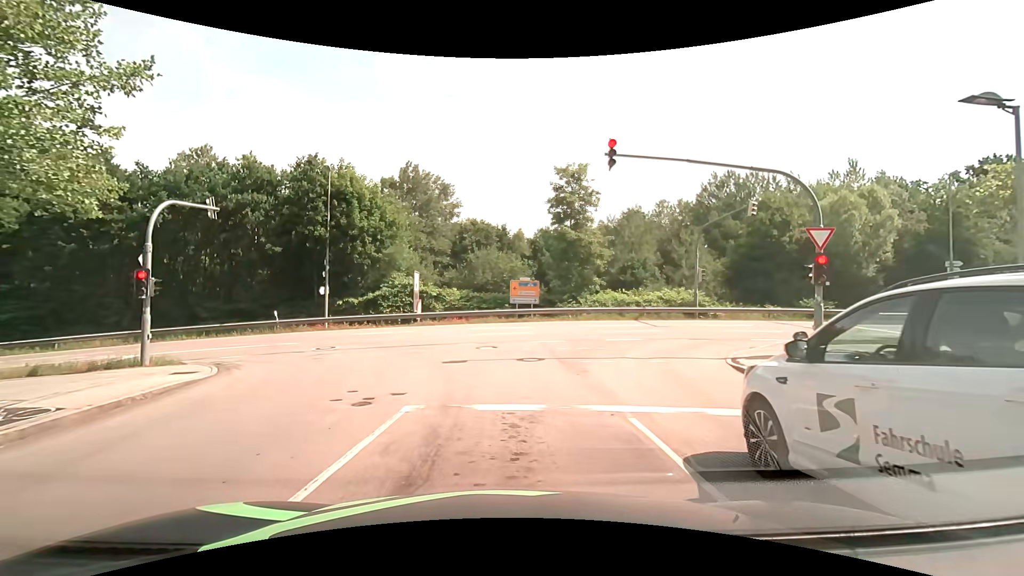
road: residential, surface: asphalt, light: Day
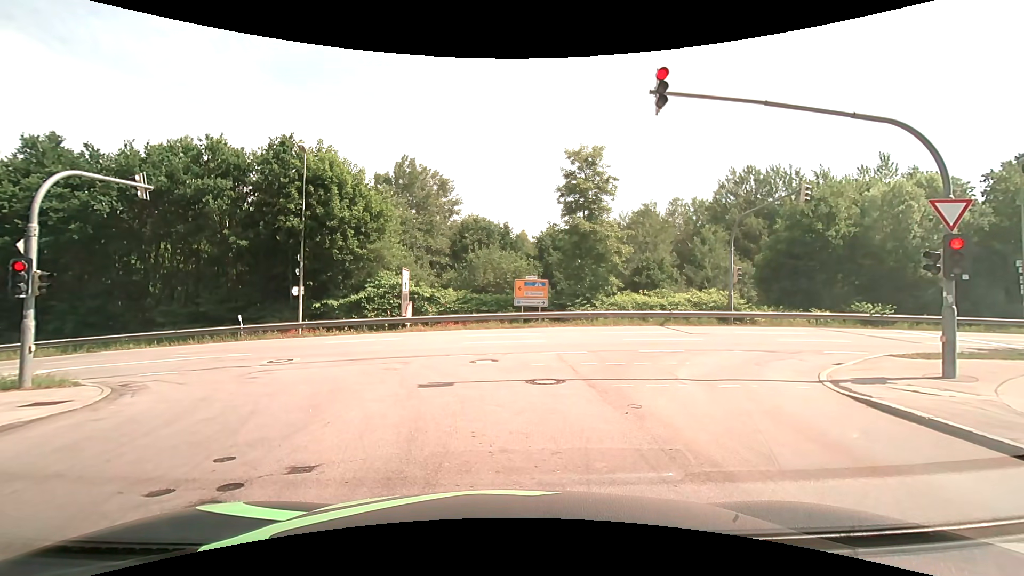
(0.0, +4.1) m; 0°
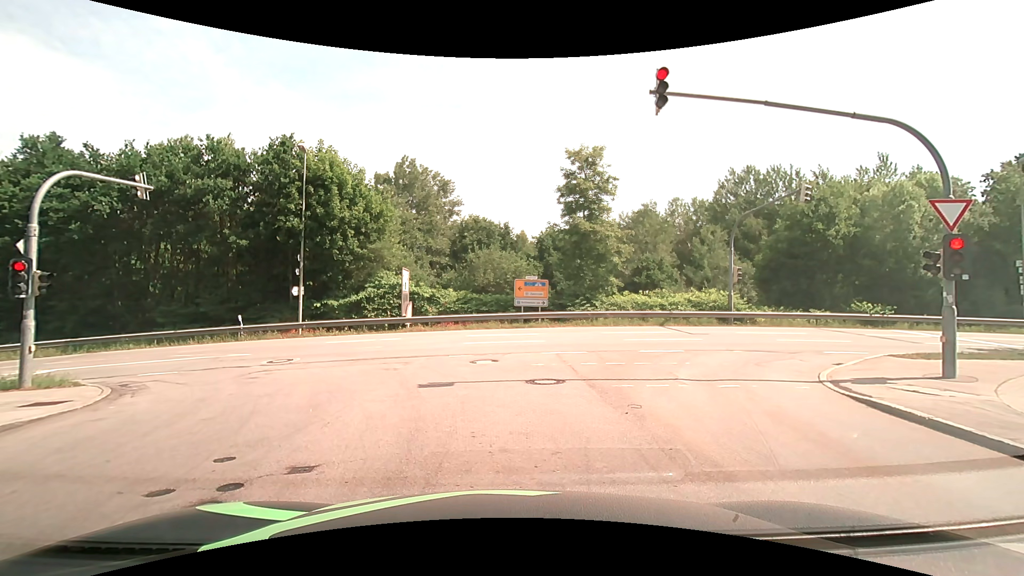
(0.0, +0.1) m; 0°
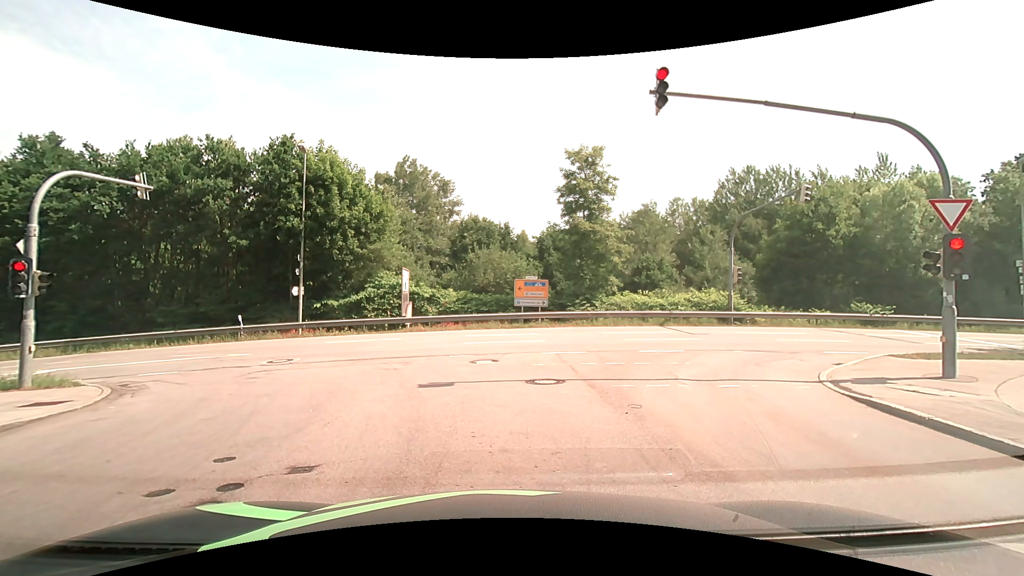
(0.0, 0.0) m; 0°
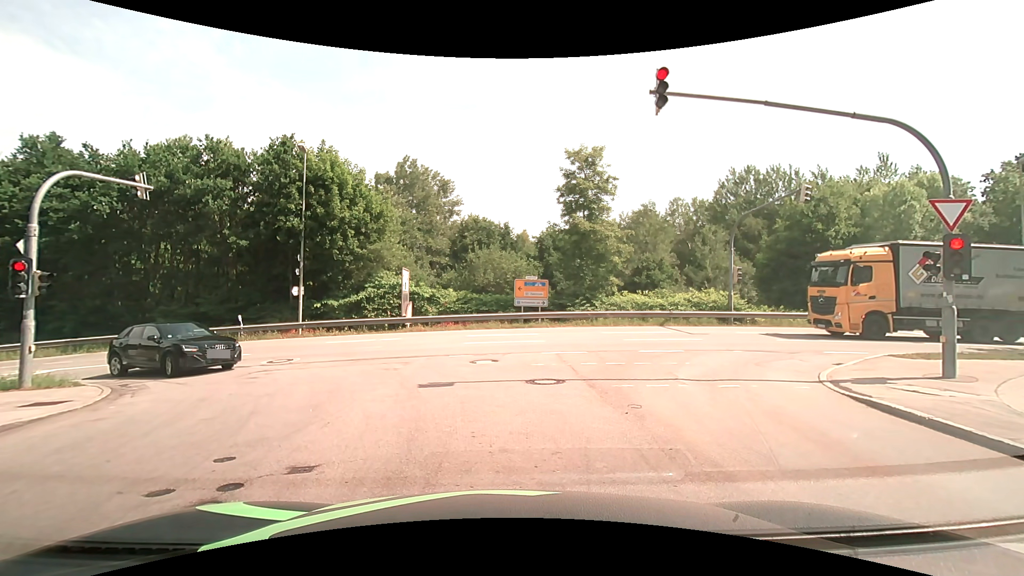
(0.0, 0.0) m; 0°
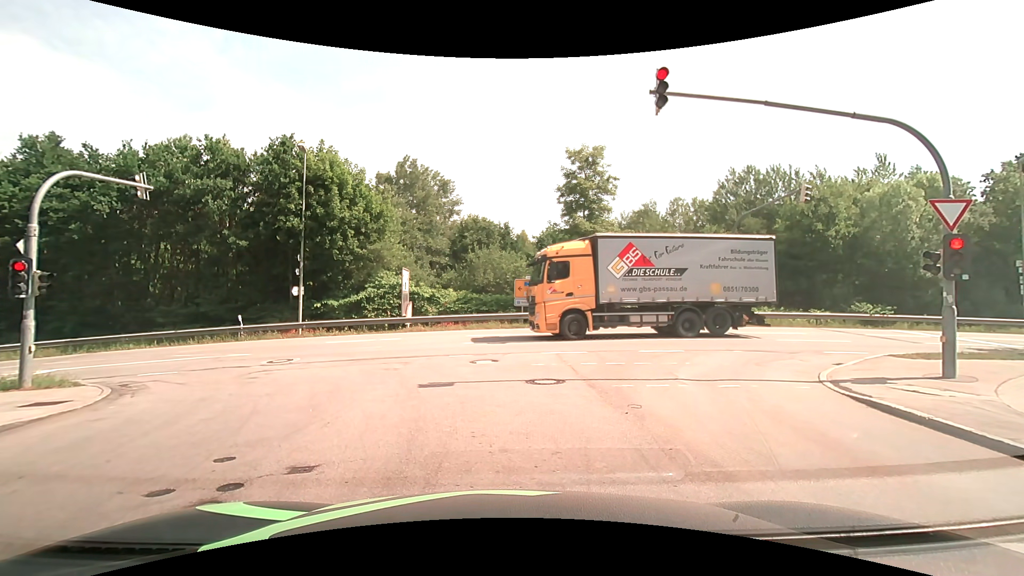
(0.0, 0.0) m; 0°
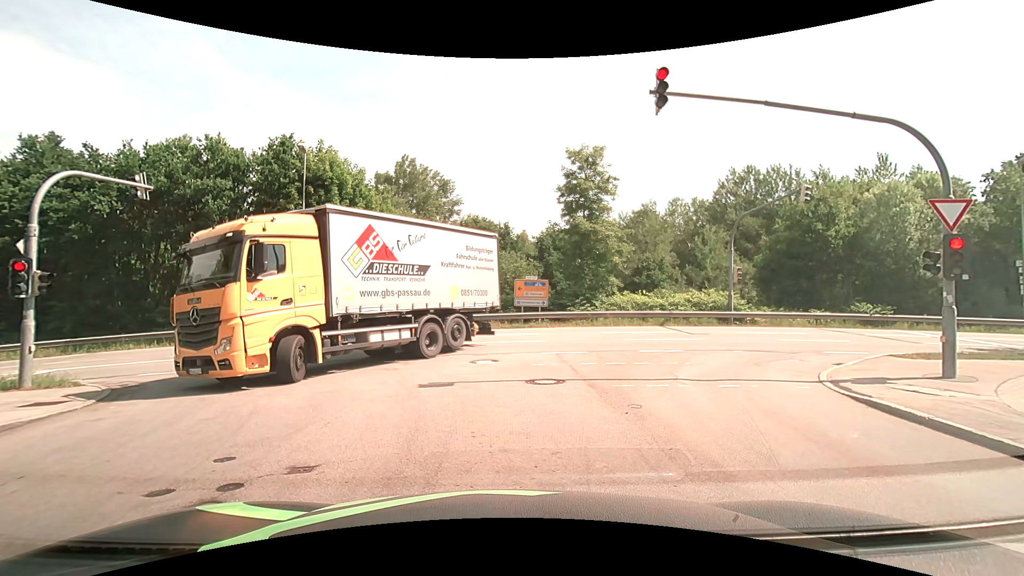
(0.0, 0.0) m; 0°
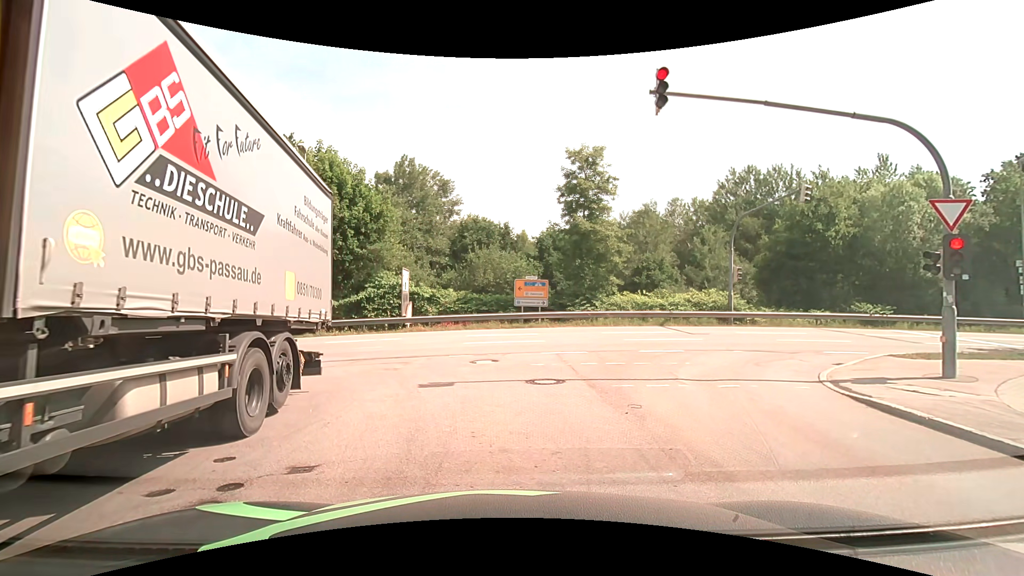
(0.0, 0.0) m; 0°
(0, +10) (-3, +19) (-11, +25) (-21, +26) (-31, +26) (-41, +25) (-51, +25) (-61, +24) (-71, +23) (-81, +22) m
